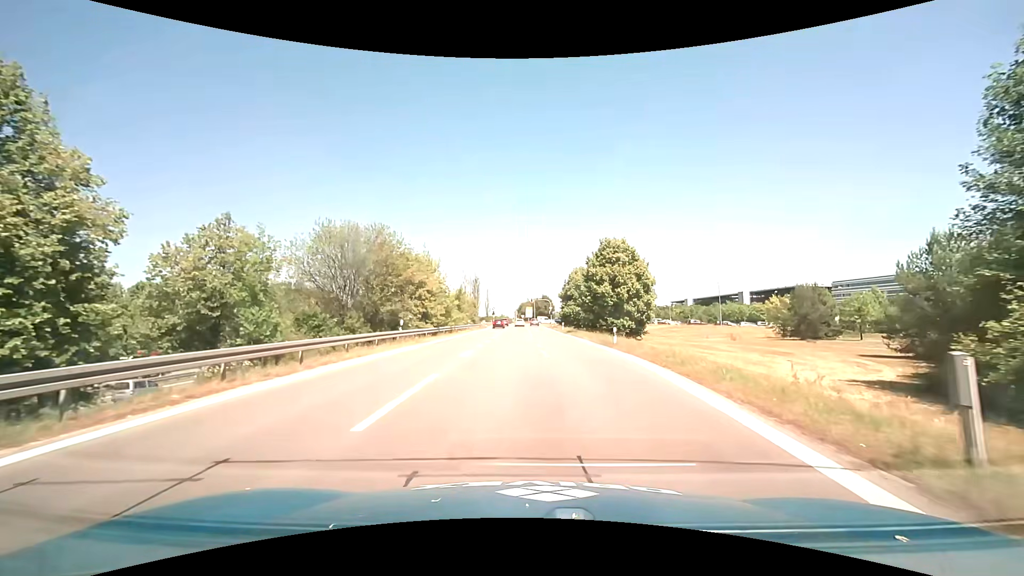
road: motorway_link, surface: asphalt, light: Day
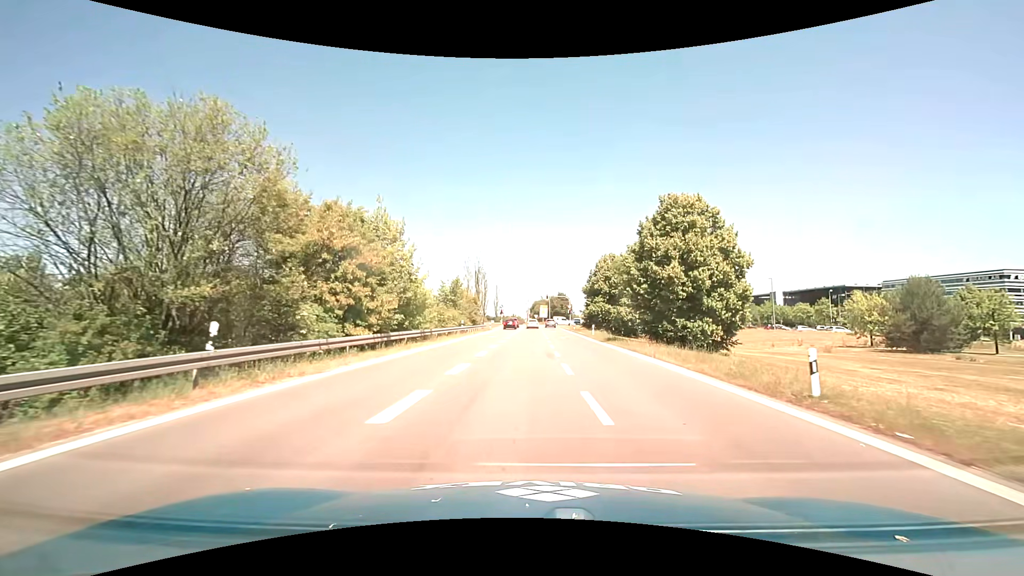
(-0.4, +17.9) m; -2°
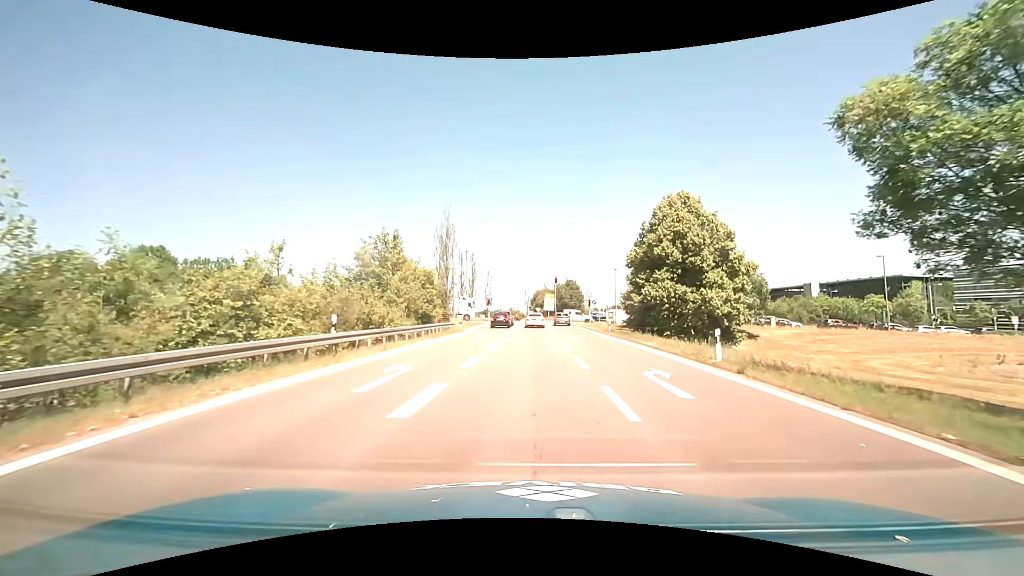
(0.0, +30.1) m; 0°
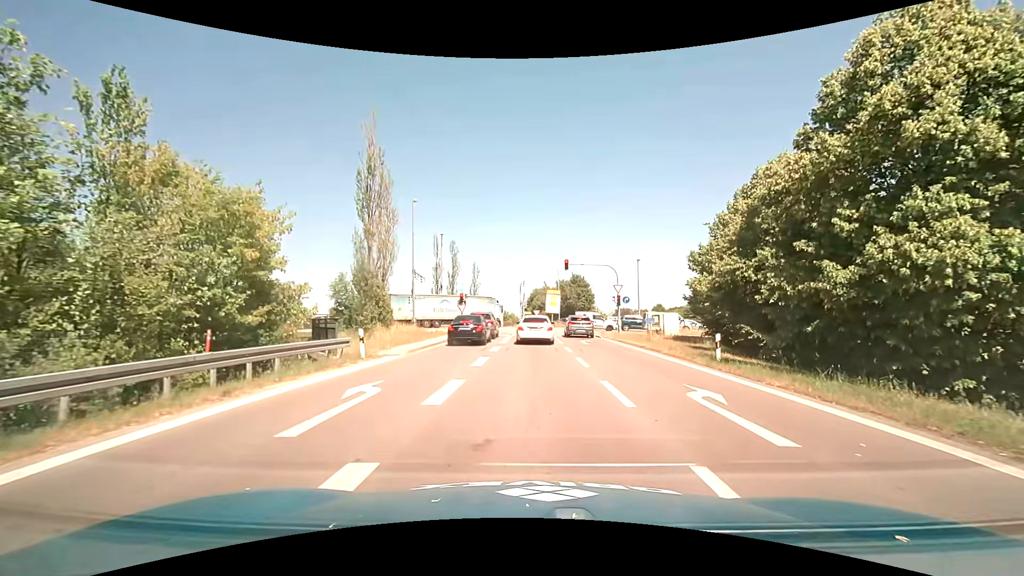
(-0.1, +22.6) m; 0°
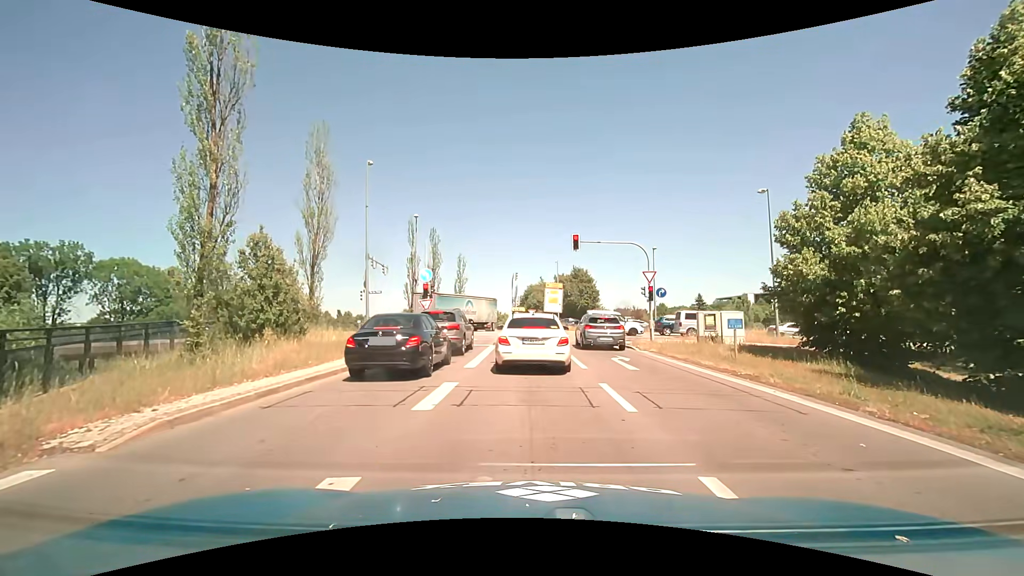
(0.0, +12.1) m; 0°
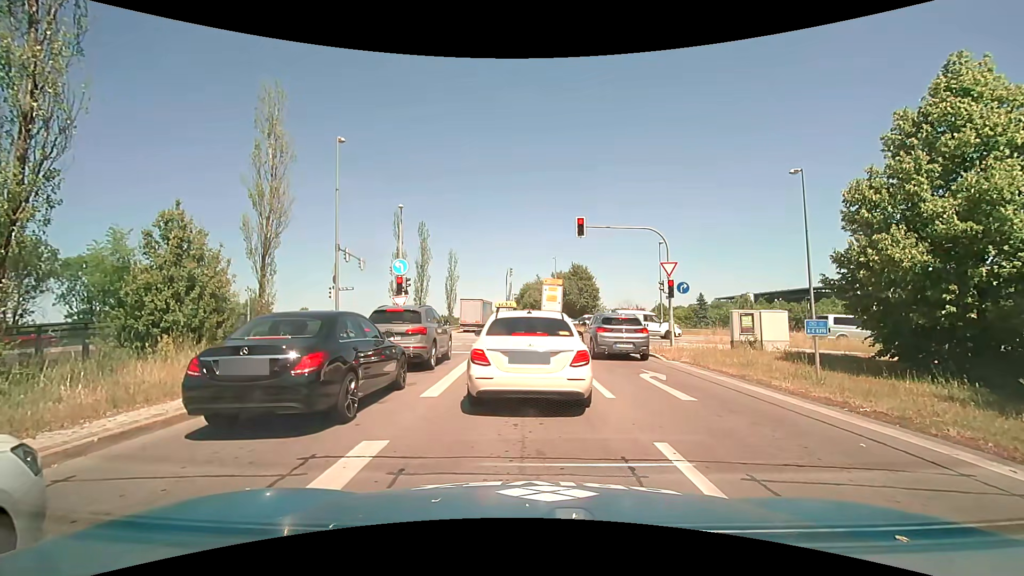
(+0.1, +4.6) m; +2°
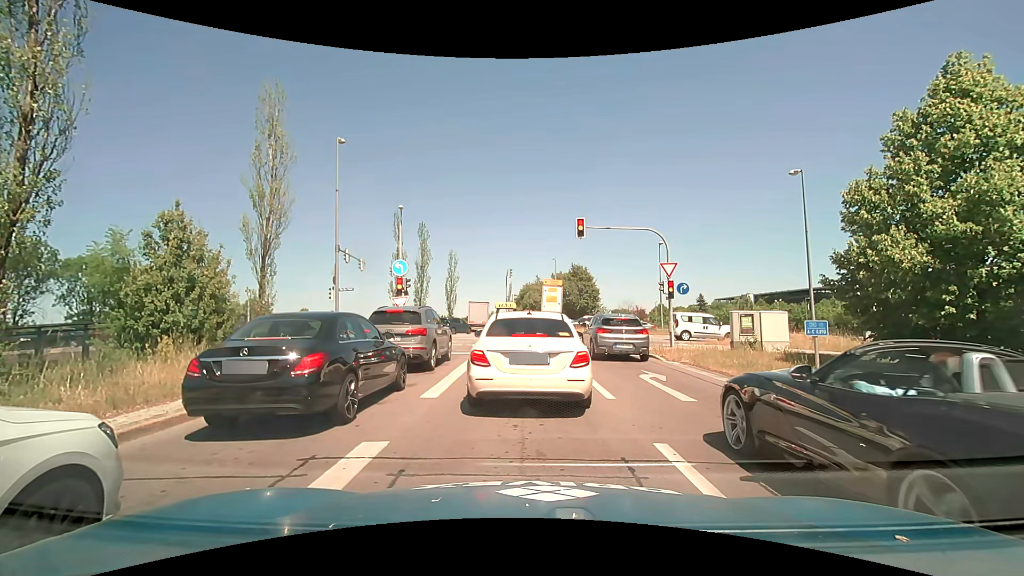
(0.0, +0.1) m; 0°
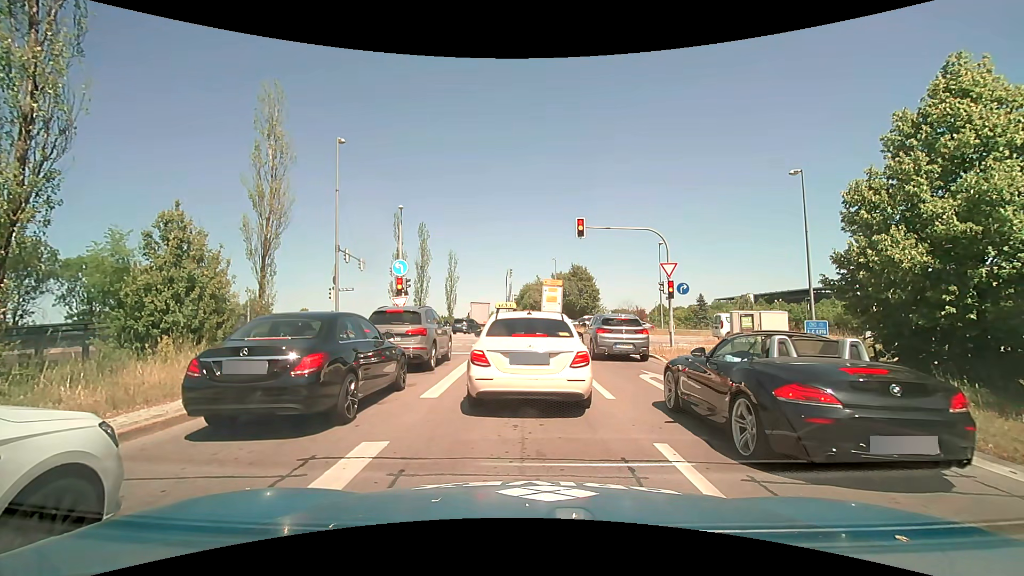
(0.0, 0.0) m; 0°
